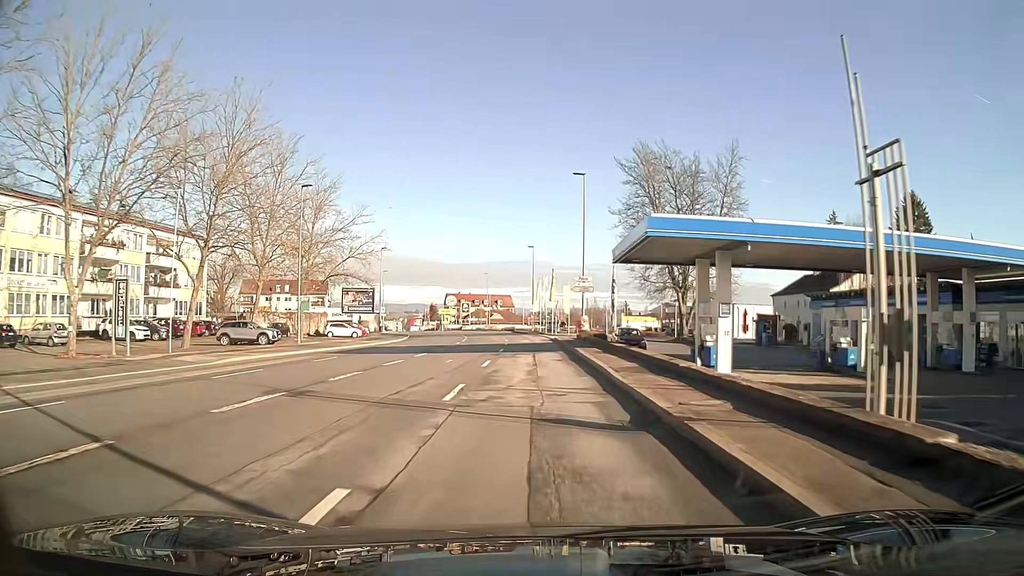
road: tertiary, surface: asphalt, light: Day
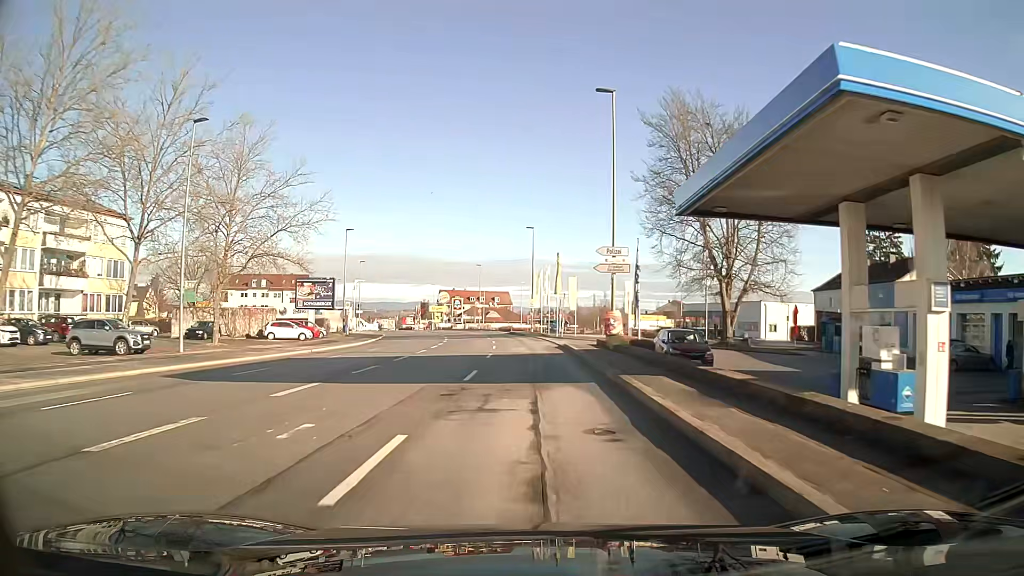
(0.0, +15.5) m; 0°
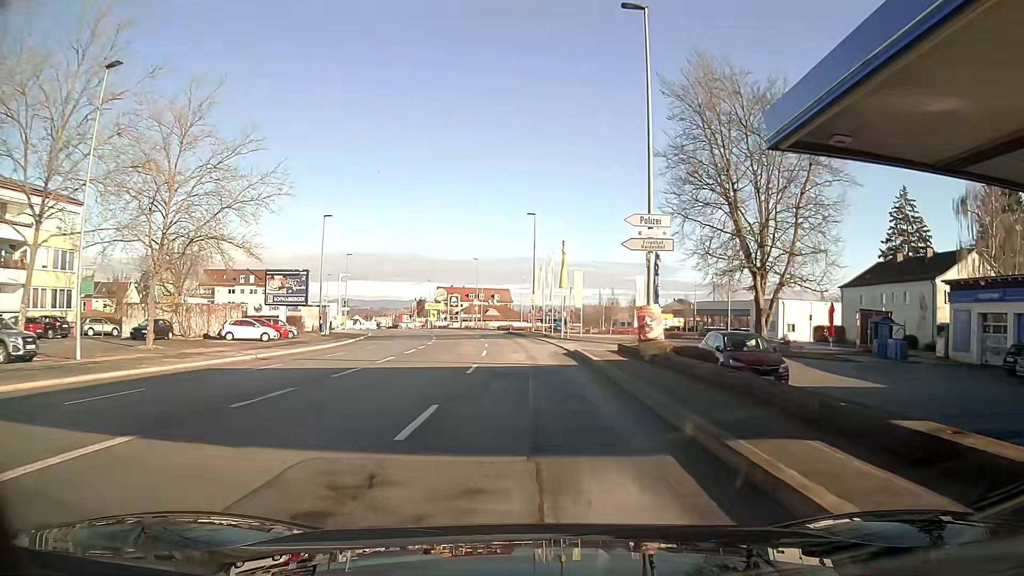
(0.0, +7.8) m; 0°
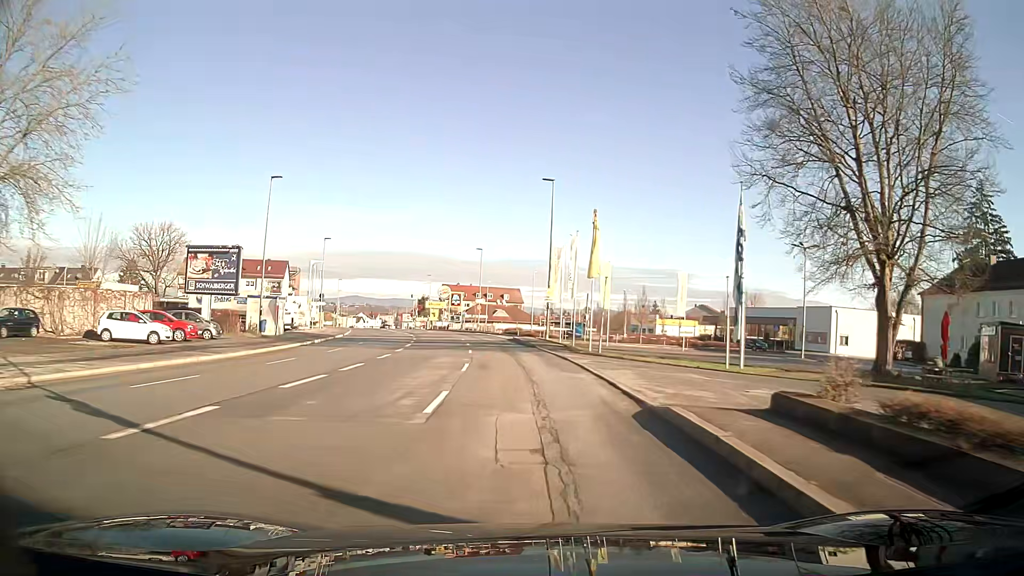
(-0.1, +15.6) m; -1°
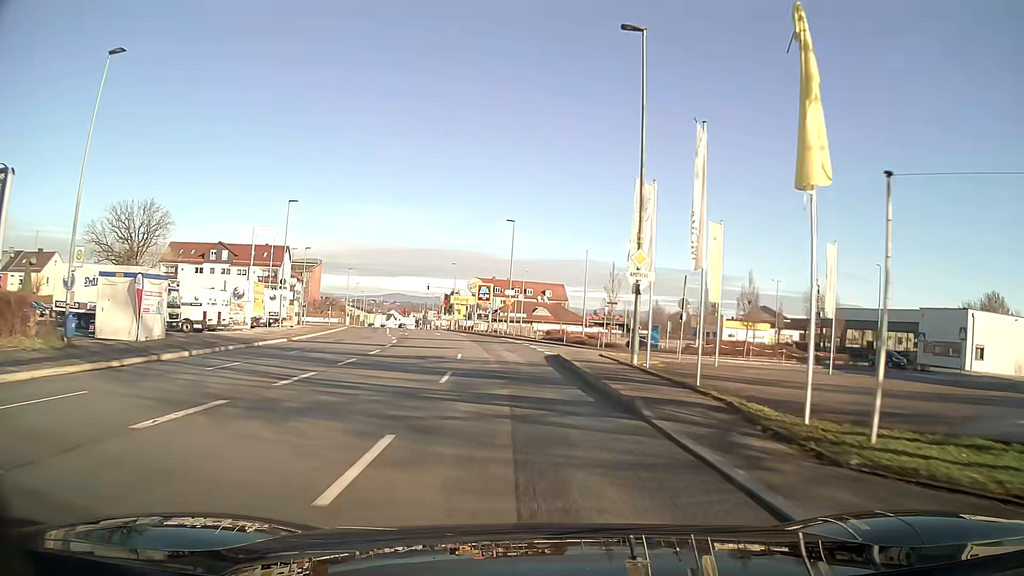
(-0.7, +23.2) m; -4°
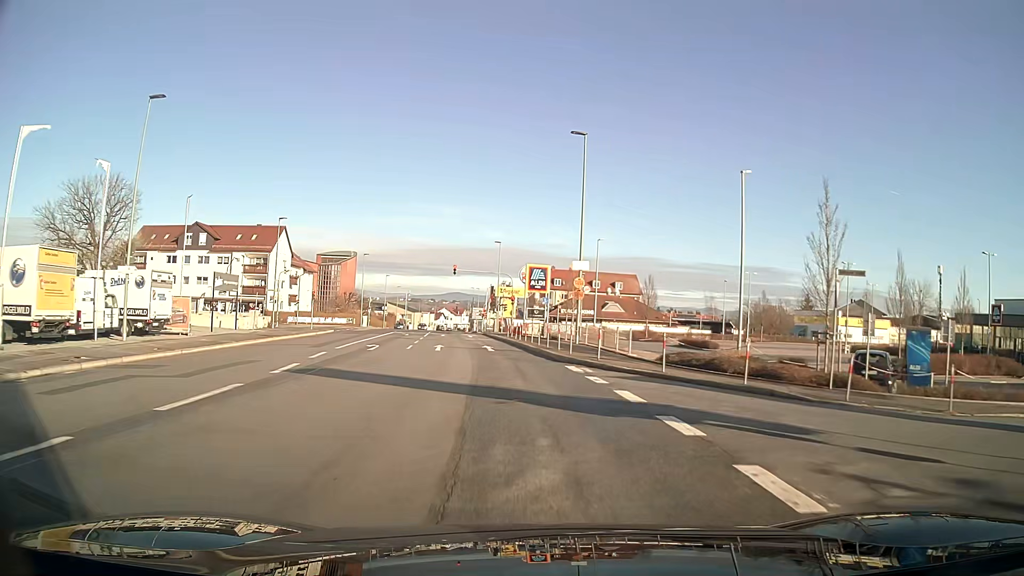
(-1.2, +28.0) m; -5°
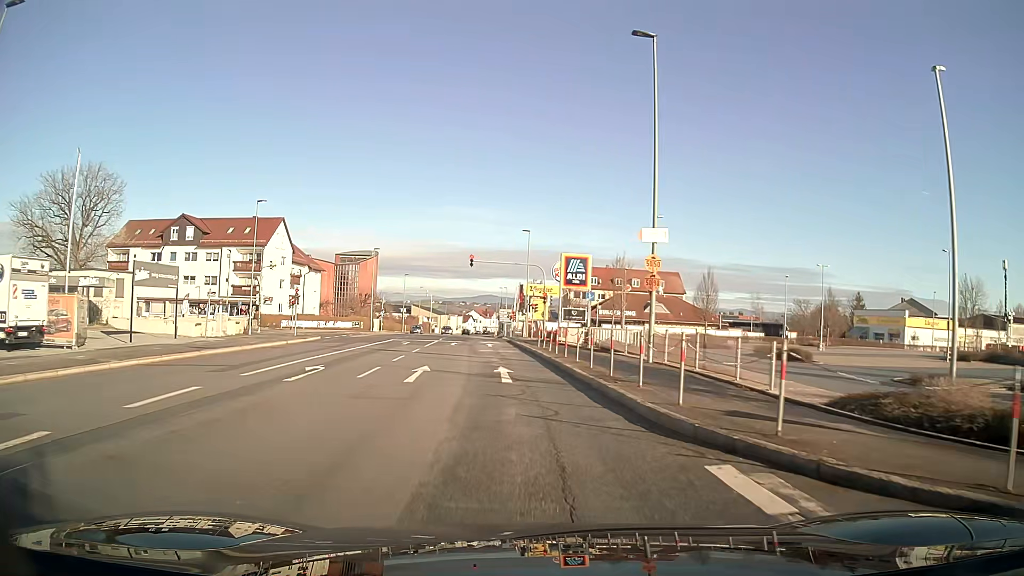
(-0.2, +11.9) m; -2°
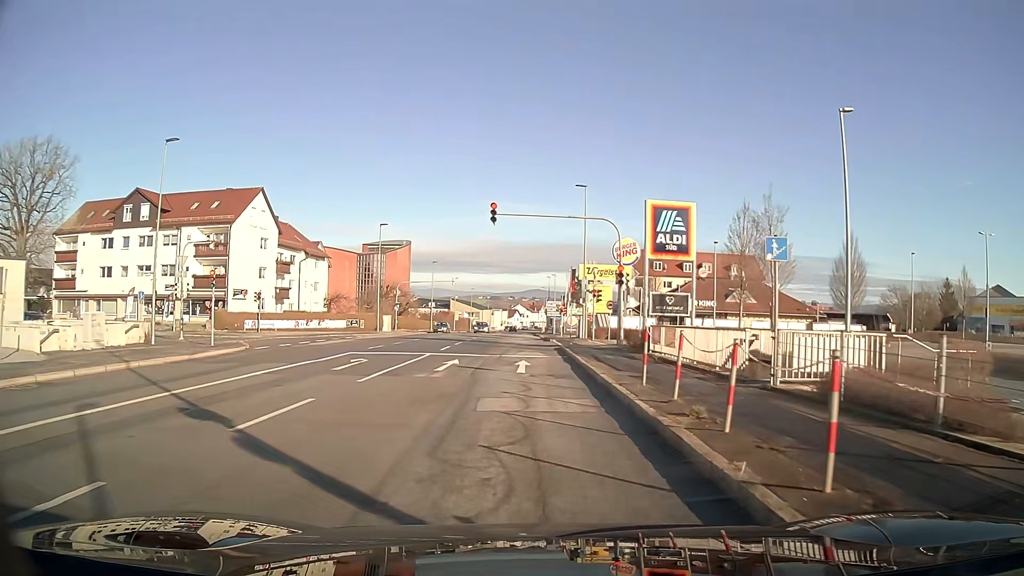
(-0.6, +19.6) m; -4°
(0, +10) (0, +20) (0, +30) (0, +40) (-1, +50) (-1, +60) (-1, +70) (-1, +80) (-1, +90) (-1, +100) m
